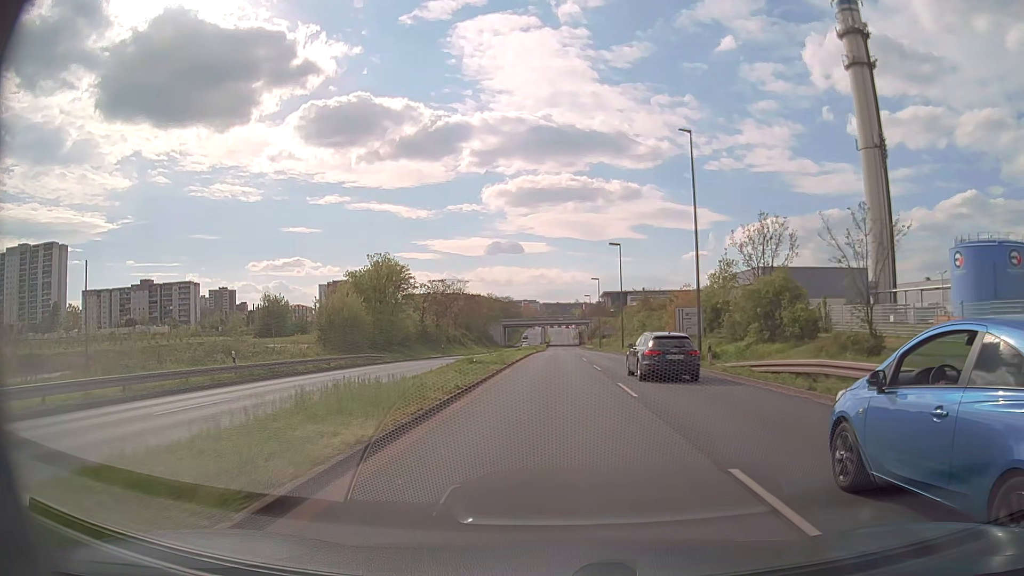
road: primary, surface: asphalt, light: Day
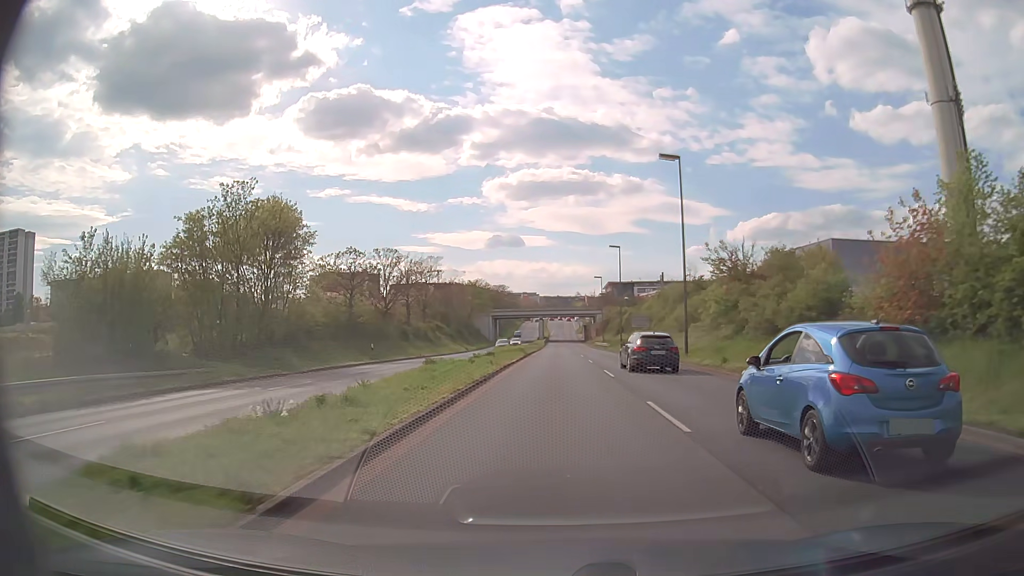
(-0.1, +30.0) m; 0°
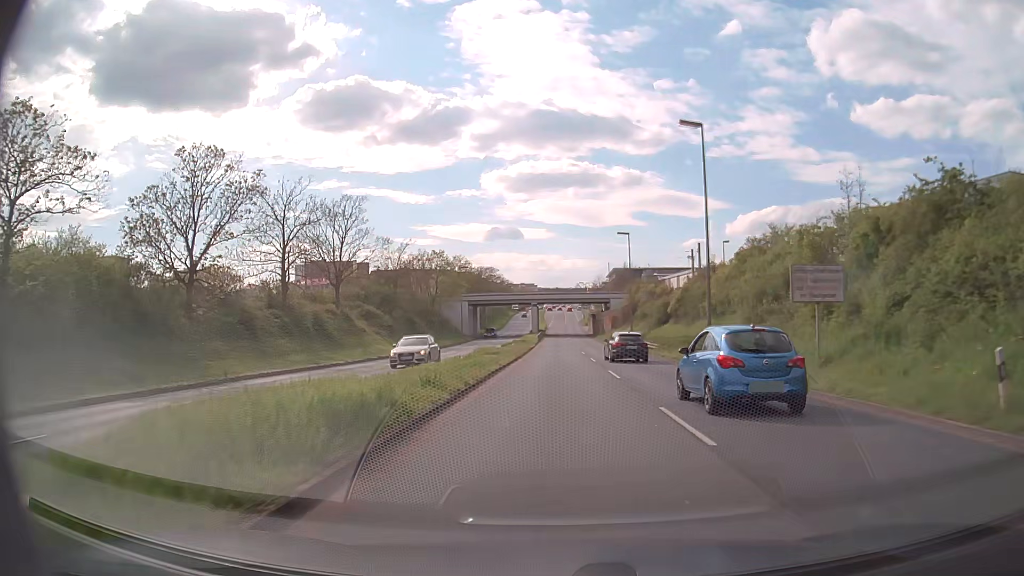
(+0.2, +38.0) m; 0°
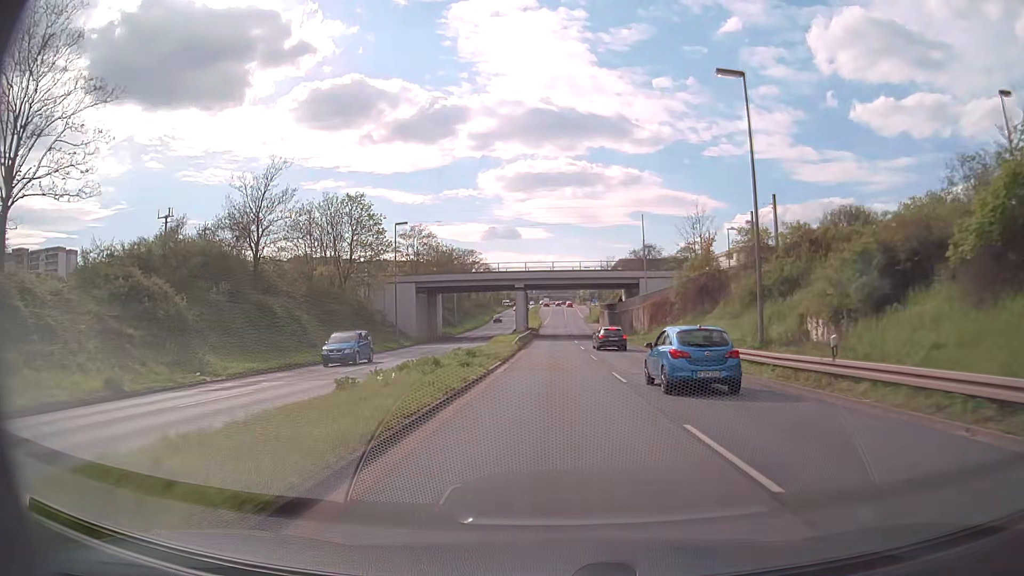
(+0.1, +39.1) m; 0°
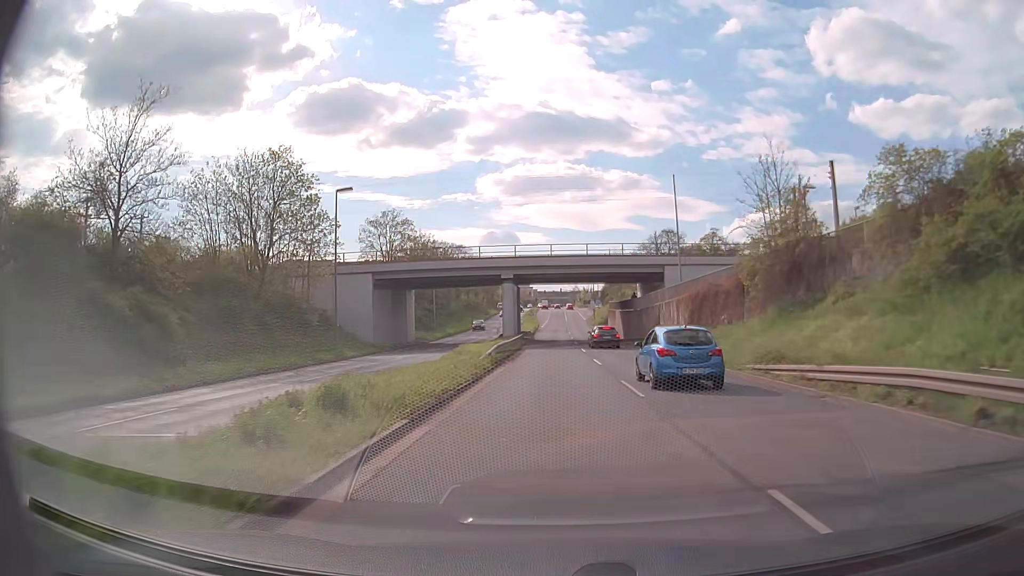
(0.0, +16.0) m; 0°
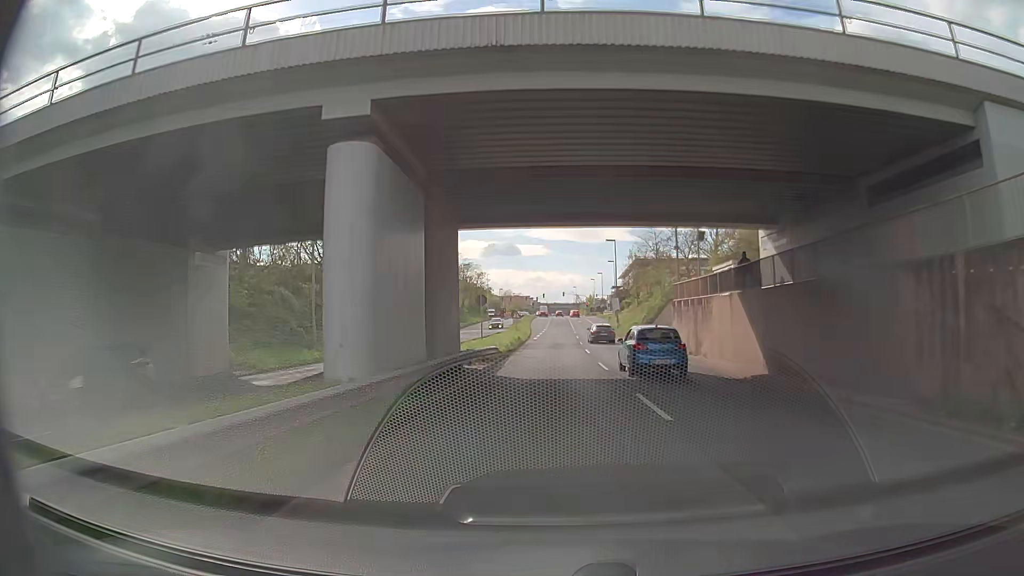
(0.0, +40.5) m; 0°
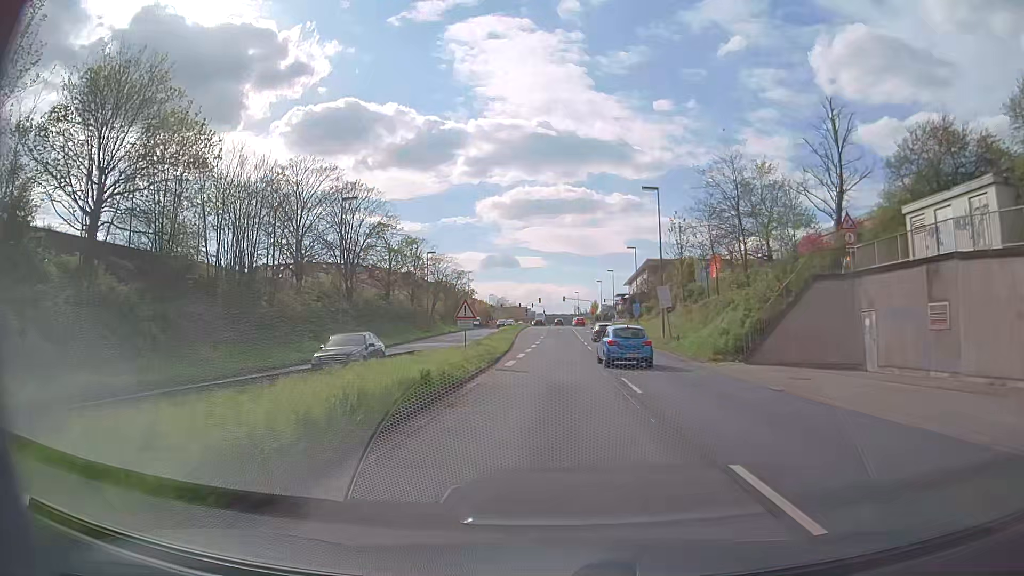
(-0.2, +32.0) m; 0°
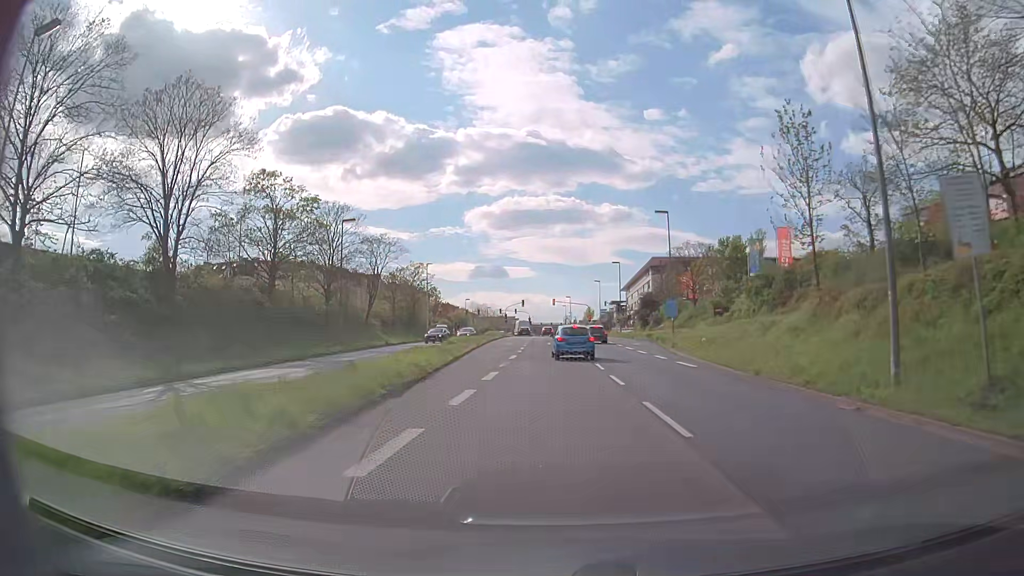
(+0.3, +30.6) m; +1°
